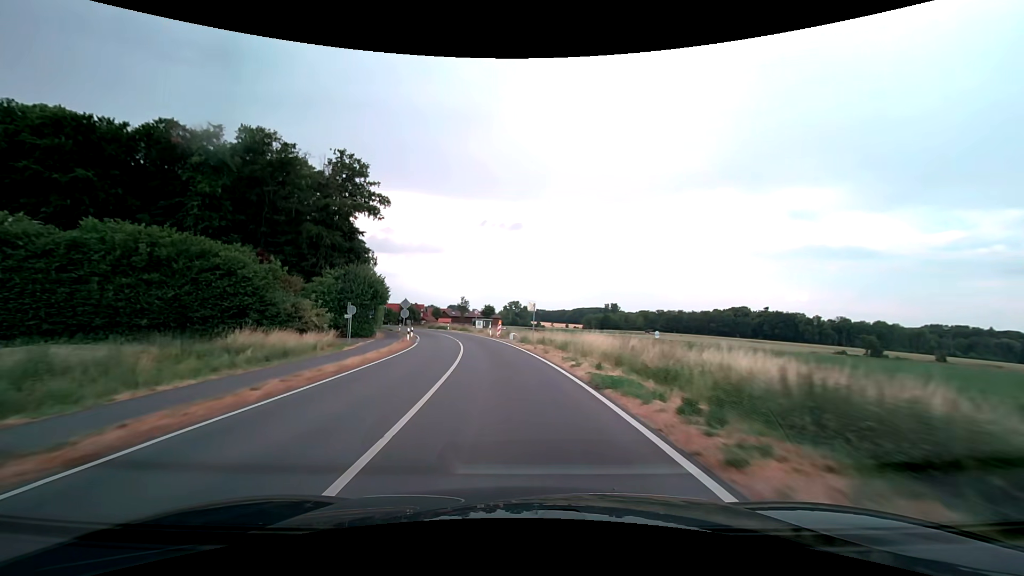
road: secondary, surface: asphalt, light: Day
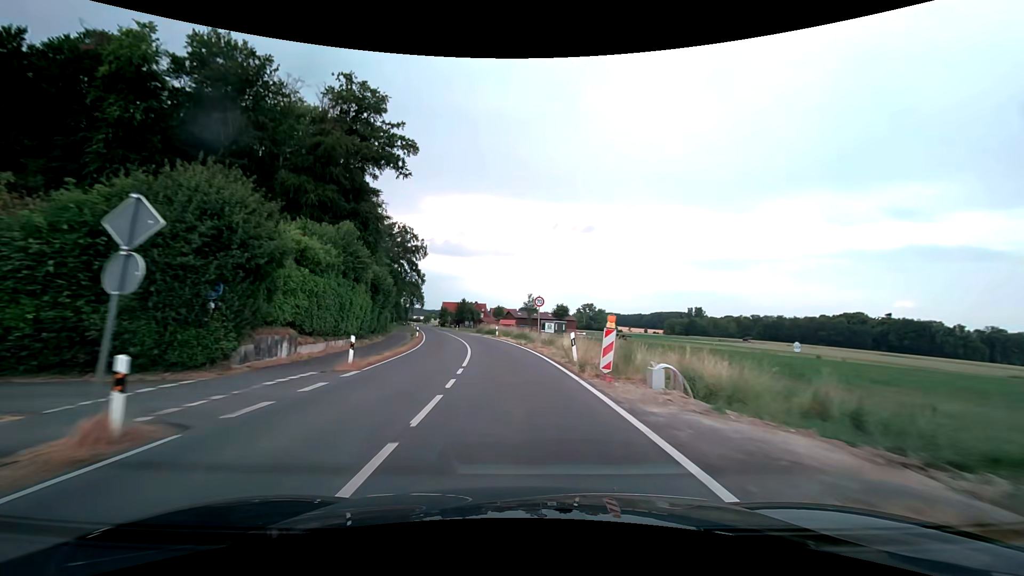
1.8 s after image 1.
(-2.3, +31.6) m; -8°
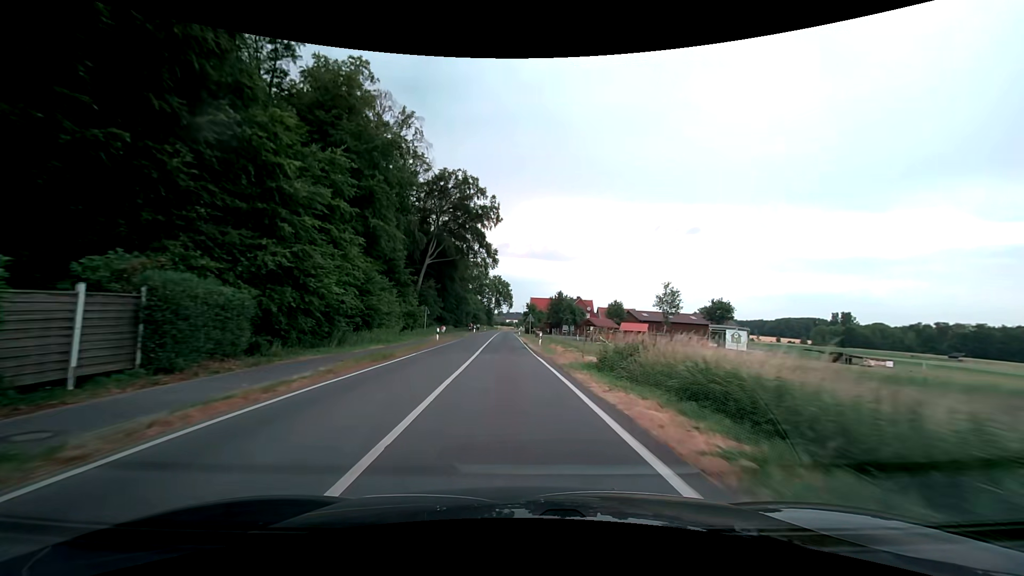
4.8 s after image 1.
(-5.6, +52.5) m; -11°
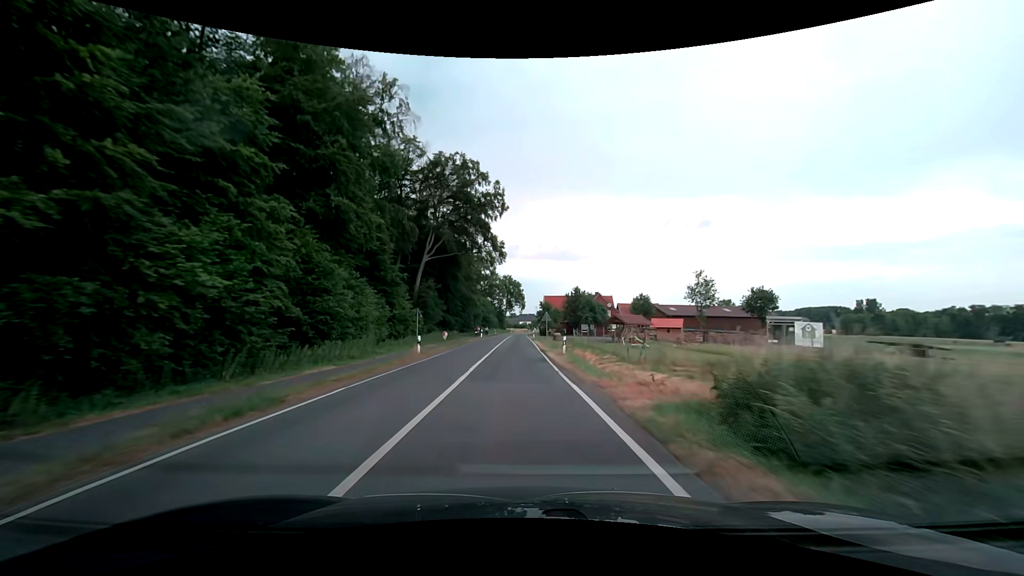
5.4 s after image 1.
(-0.1, +10.6) m; -1°
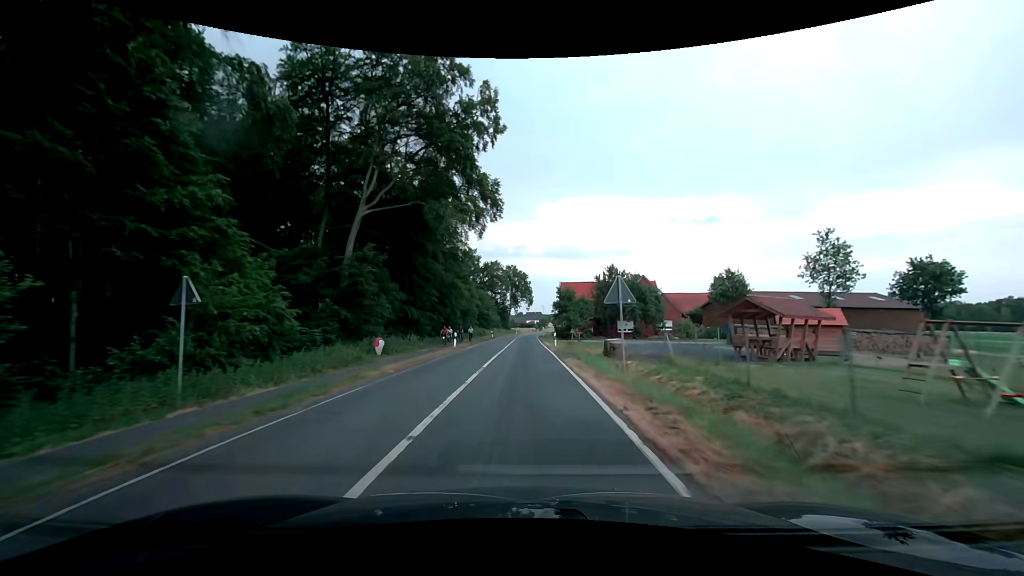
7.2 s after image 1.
(-0.6, +31.7) m; -1°
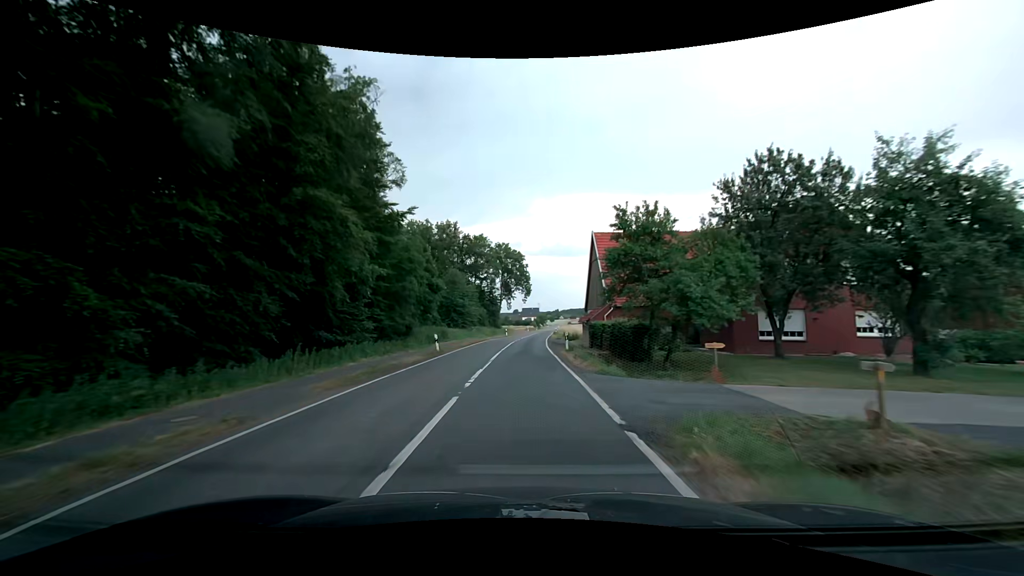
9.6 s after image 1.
(0.0, +42.3) m; 0°
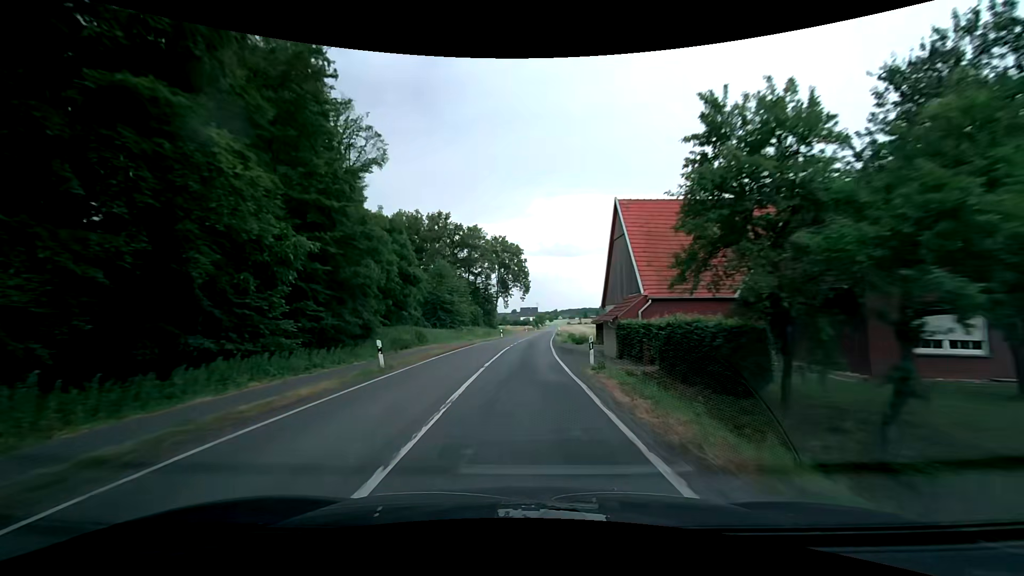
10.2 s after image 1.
(0.0, +10.6) m; 0°
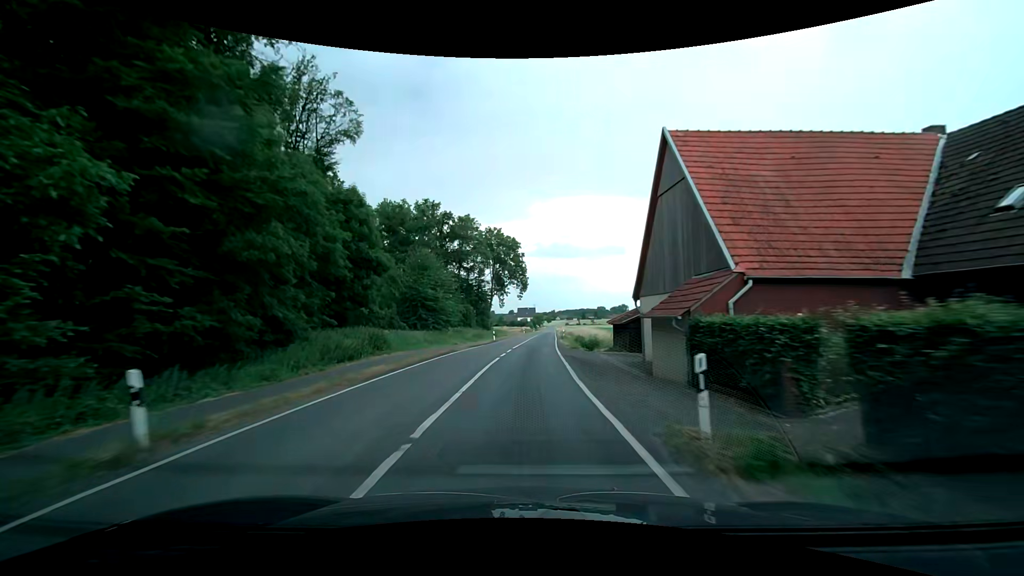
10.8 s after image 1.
(0.0, +10.6) m; 0°
(0, +10) (0, +20) (+1, +30) (+1, +40) (+2, +50) (+2, +60) (+3, +70) (+3, +80) (+4, +90) (+5, +100) m
